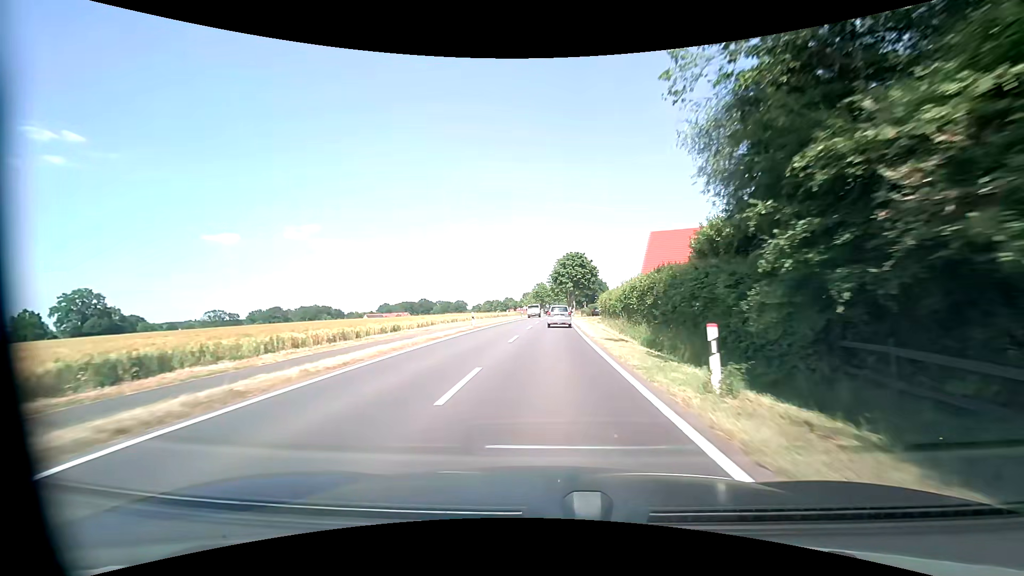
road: tertiary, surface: asphalt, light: Day
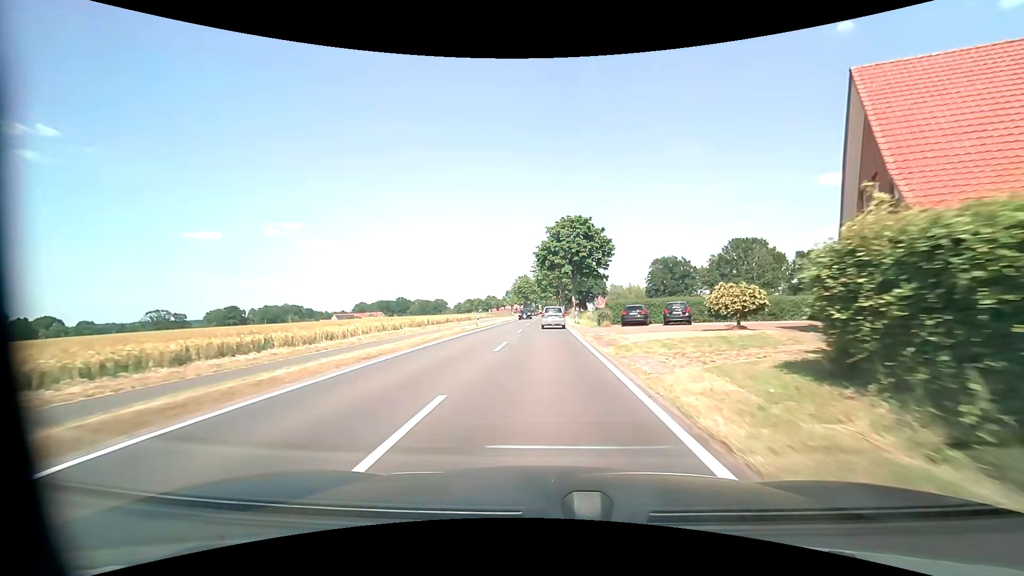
(+0.6, +38.9) m; +1°
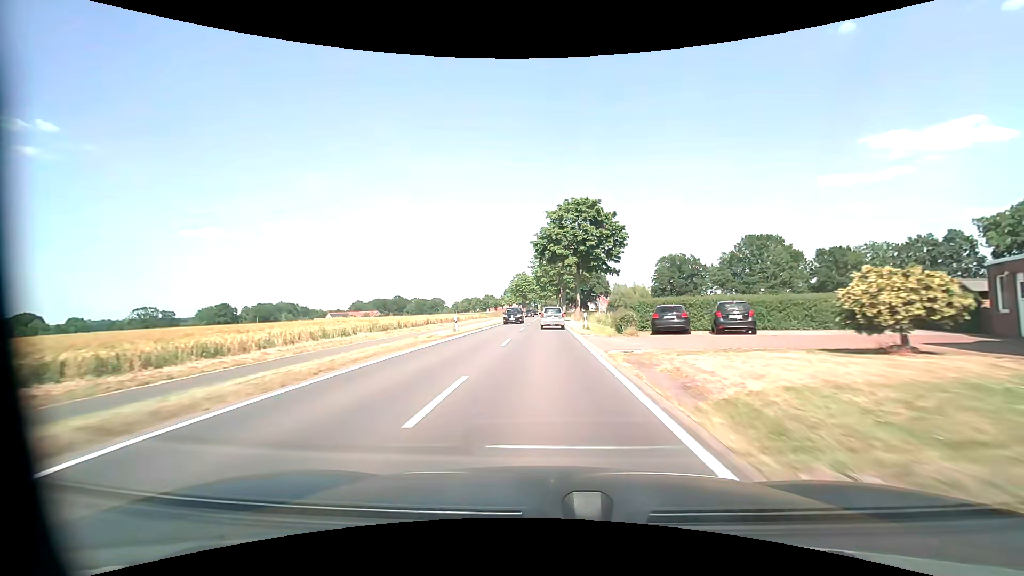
(0.0, +9.8) m; 0°
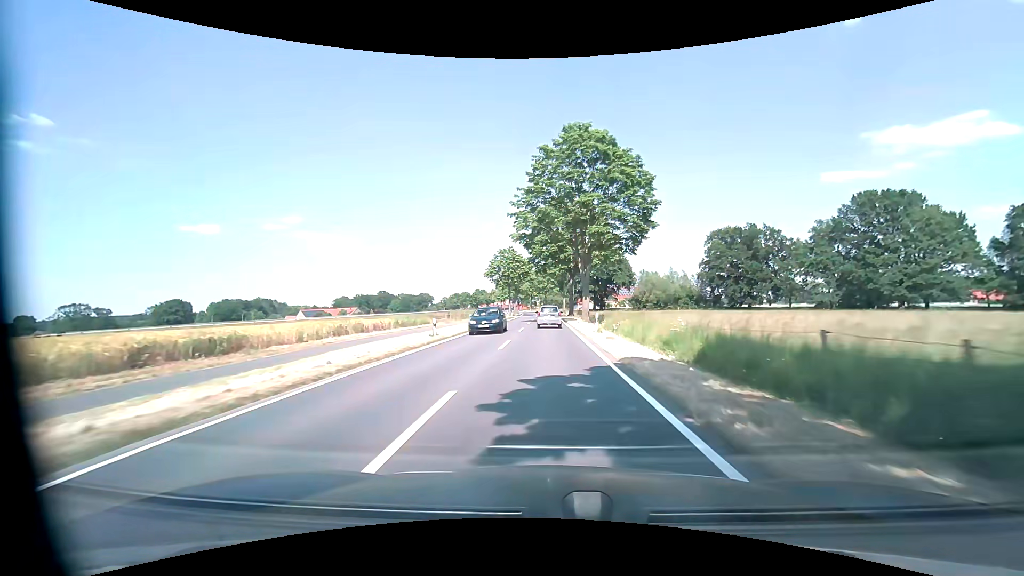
(+0.1, +49.4) m; 0°
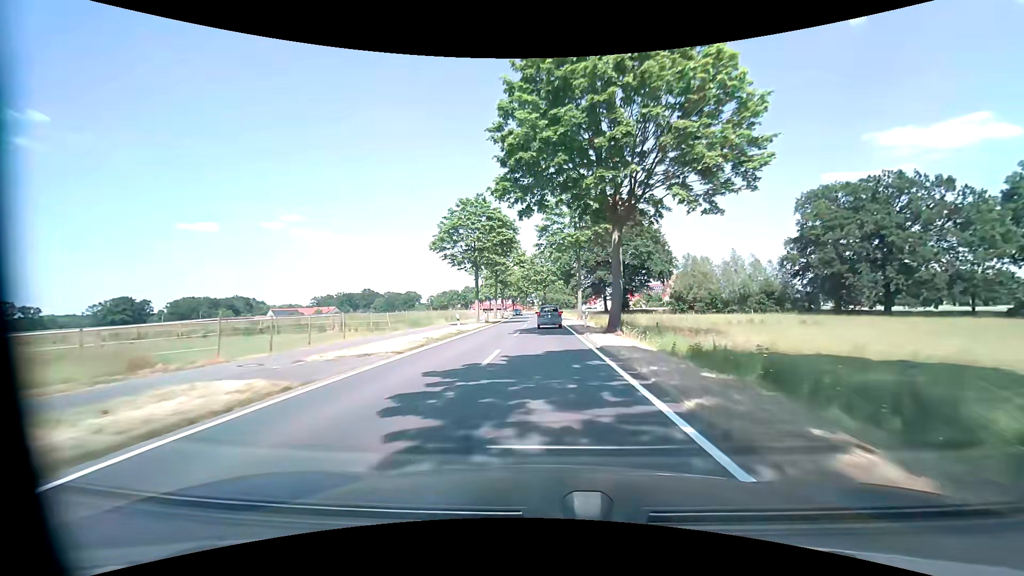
(+0.1, +39.9) m; 0°
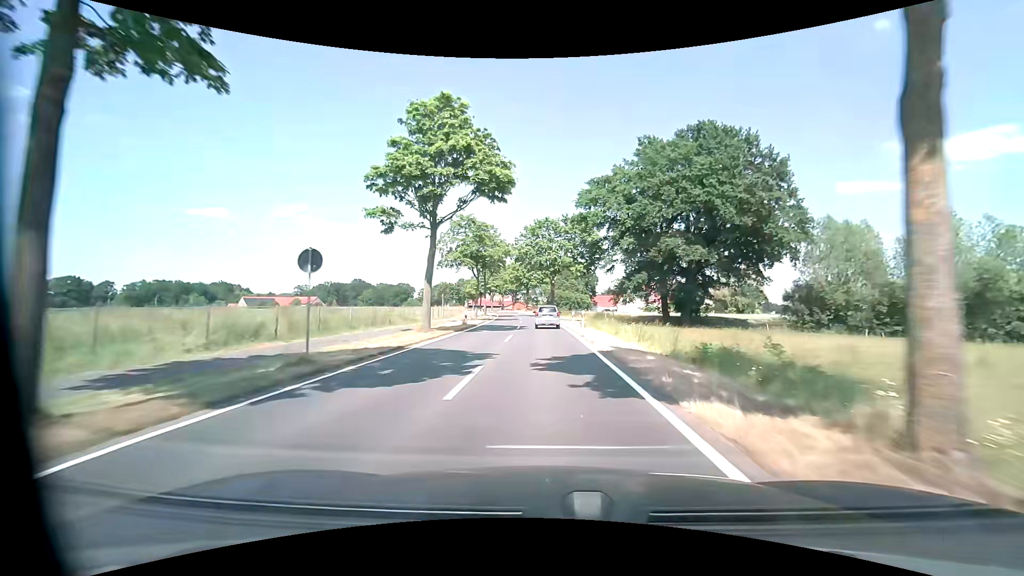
(-0.2, +40.1) m; -1°
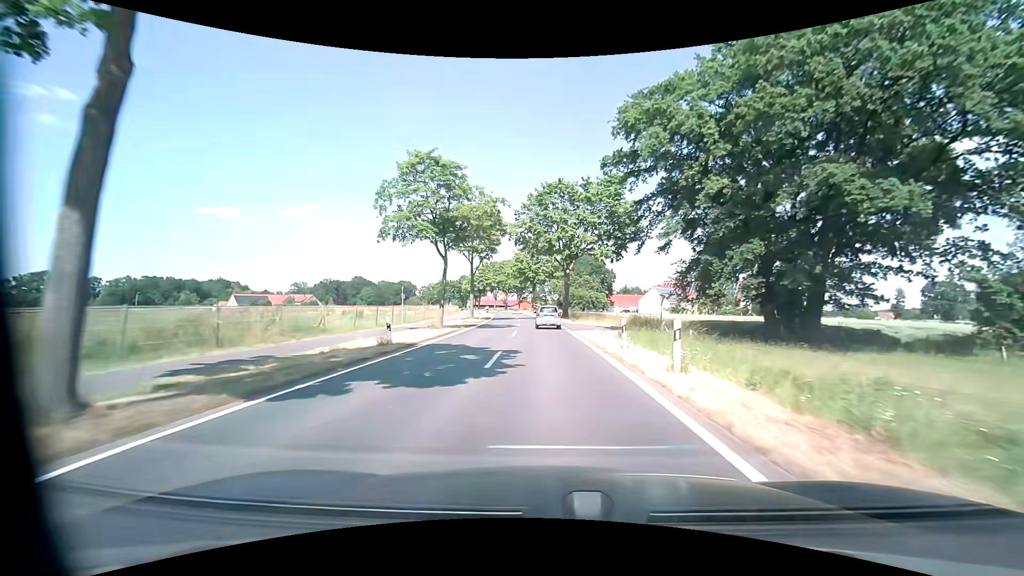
(-0.2, +20.1) m; -1°
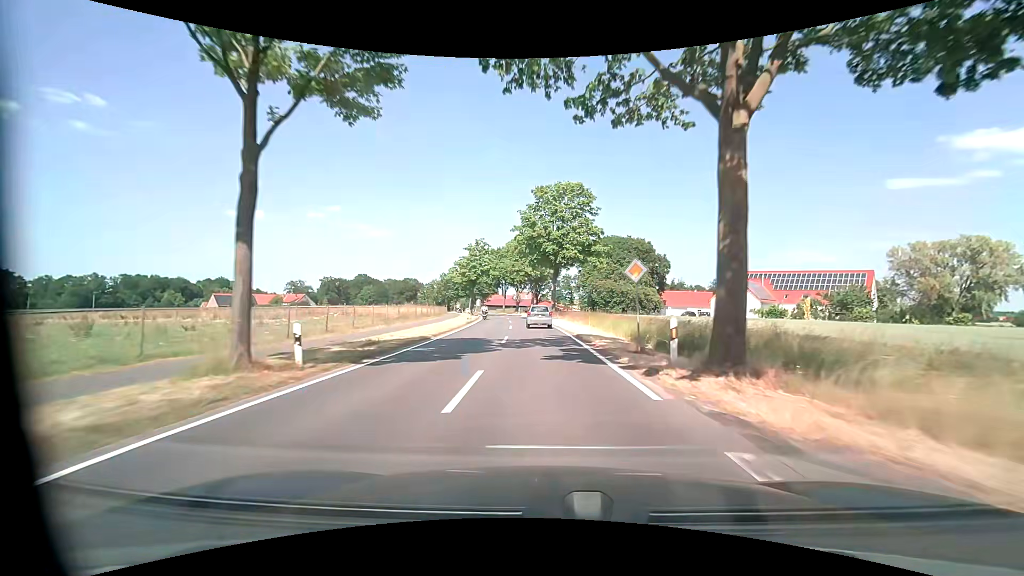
(-0.8, +40.4) m; -3°
(0, +10) (0, +20) (-1, +30) (-1, +40) (-2, +50) (-3, +60) (-4, +70) (-5, +80) (-7, +90) (-9, +99) m
